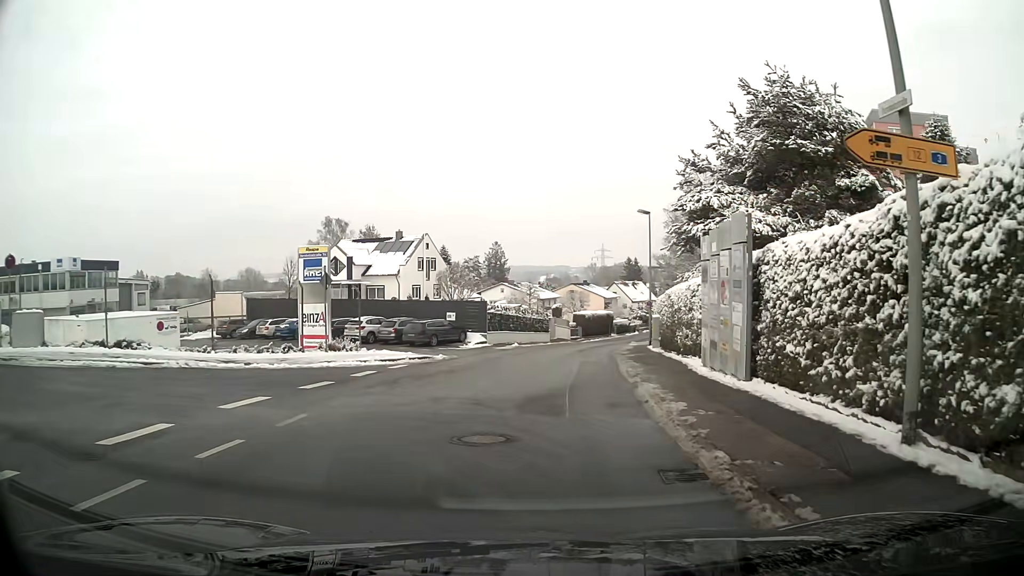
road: residential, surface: asphalt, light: Day
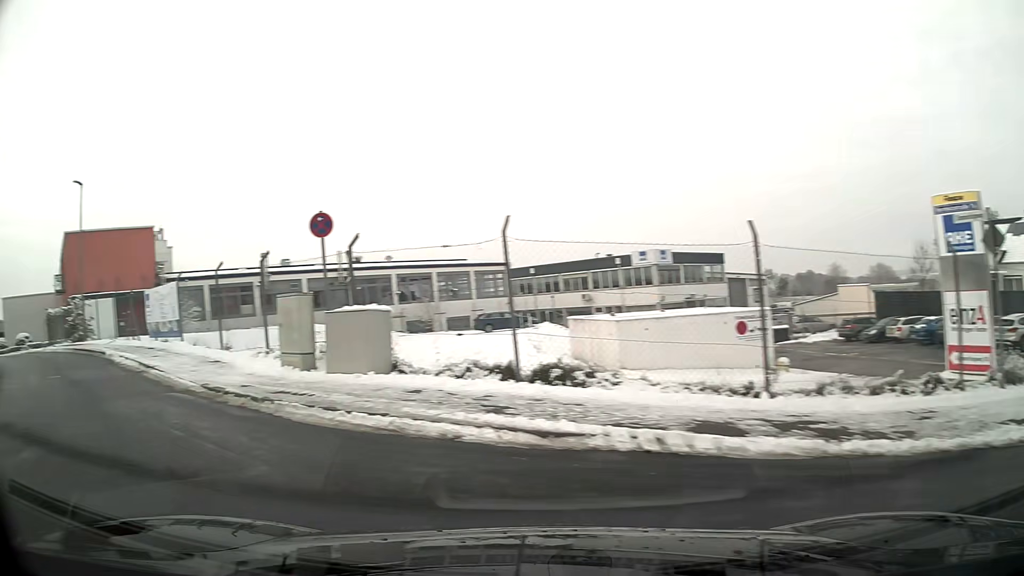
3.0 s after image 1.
(-3.9, +10.5) m; -64°
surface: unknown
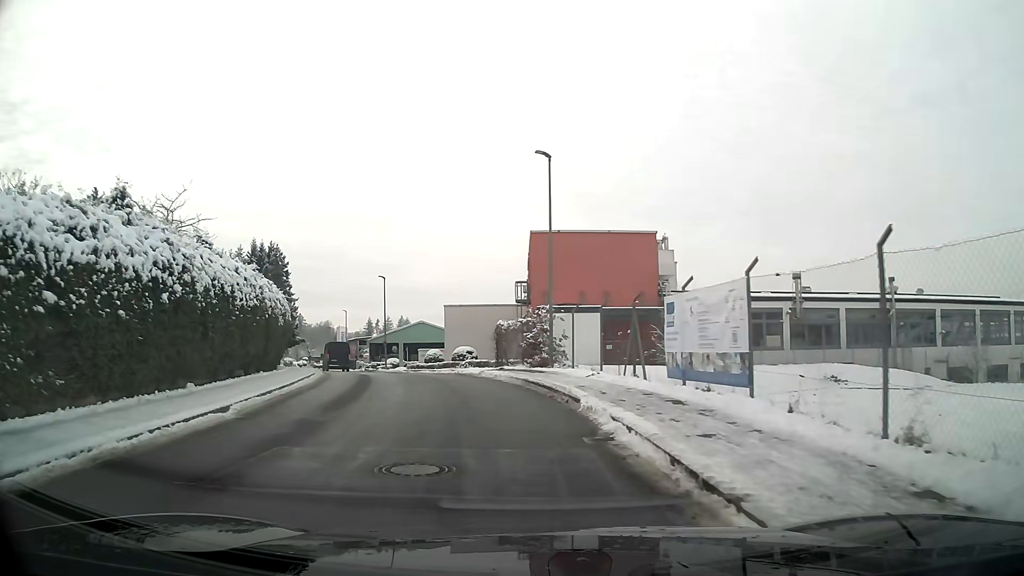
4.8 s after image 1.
(-4.1, +9.5) m; -34°
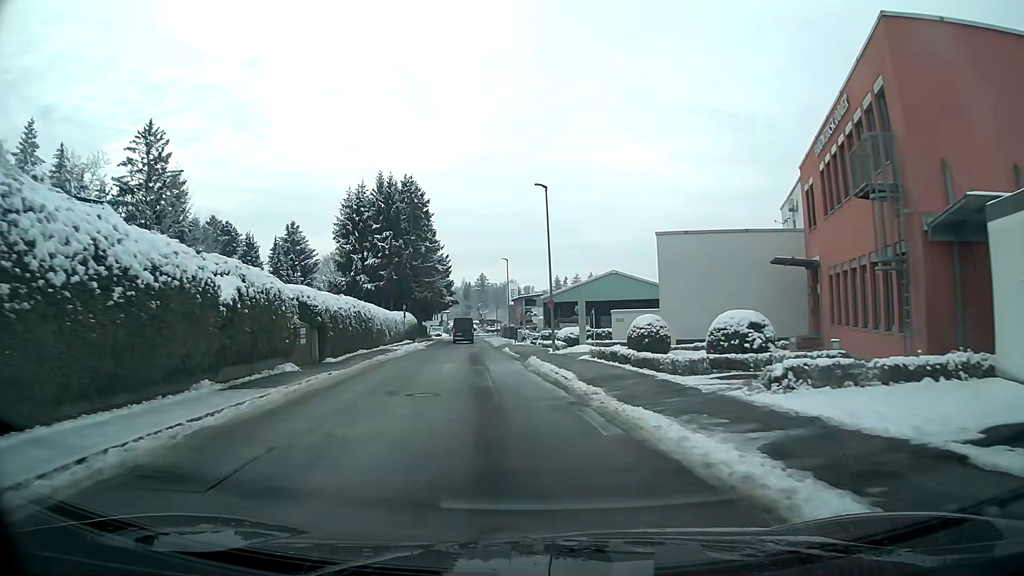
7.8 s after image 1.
(-4.2, +26.7) m; -16°
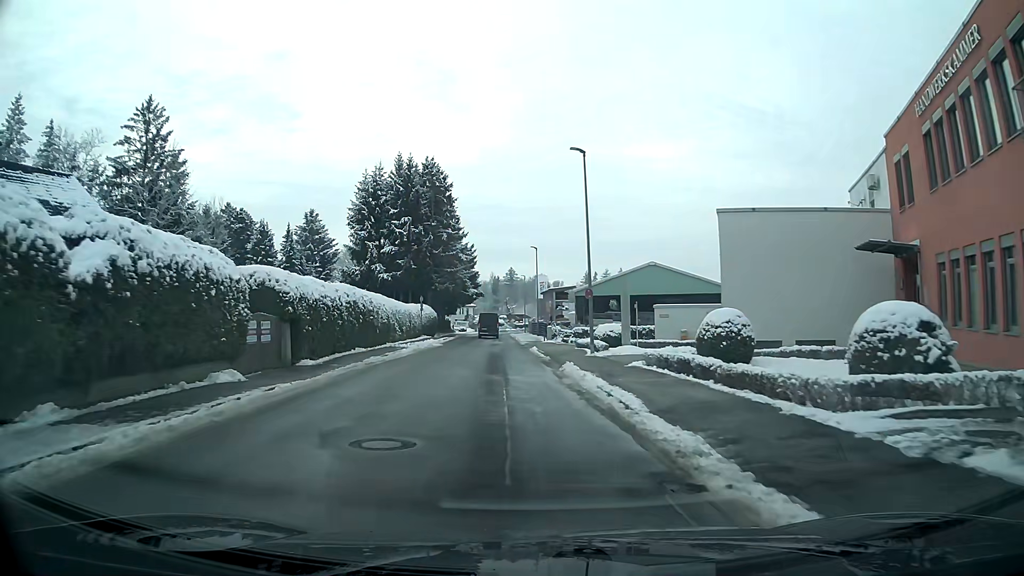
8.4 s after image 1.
(-0.1, +6.1) m; -2°
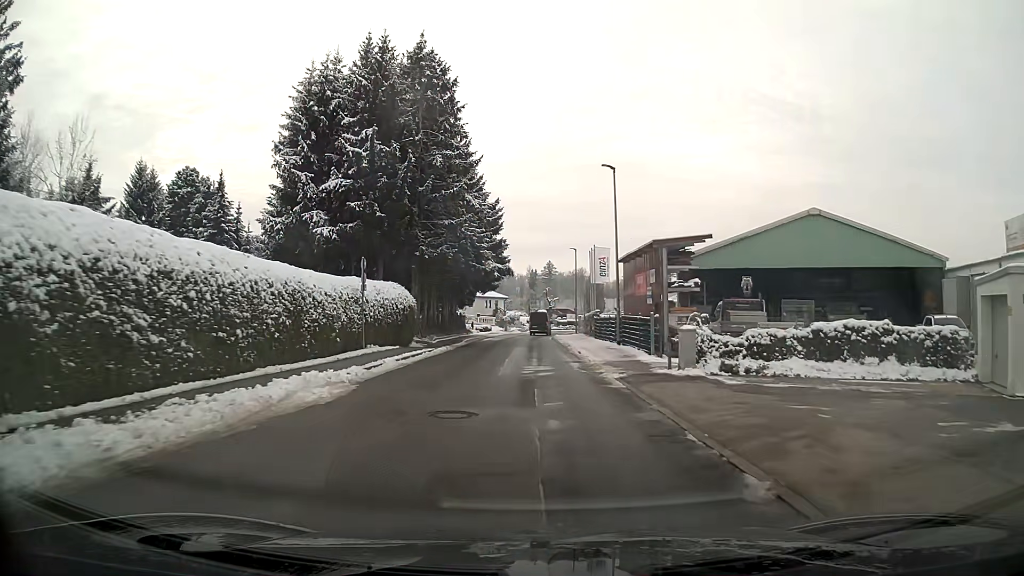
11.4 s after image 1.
(-1.2, +31.5) m; -2°
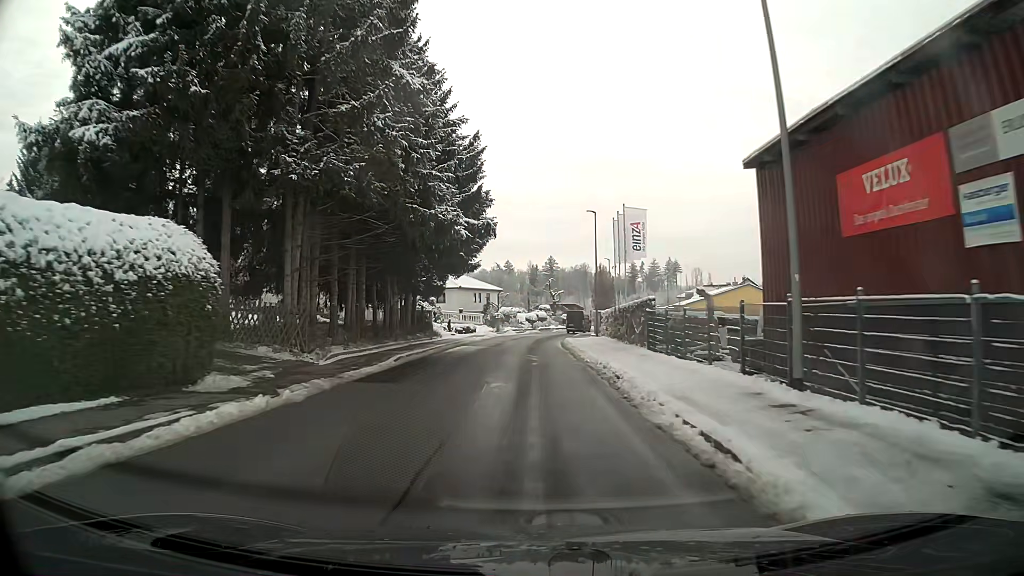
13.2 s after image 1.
(0.0, +20.9) m; 0°
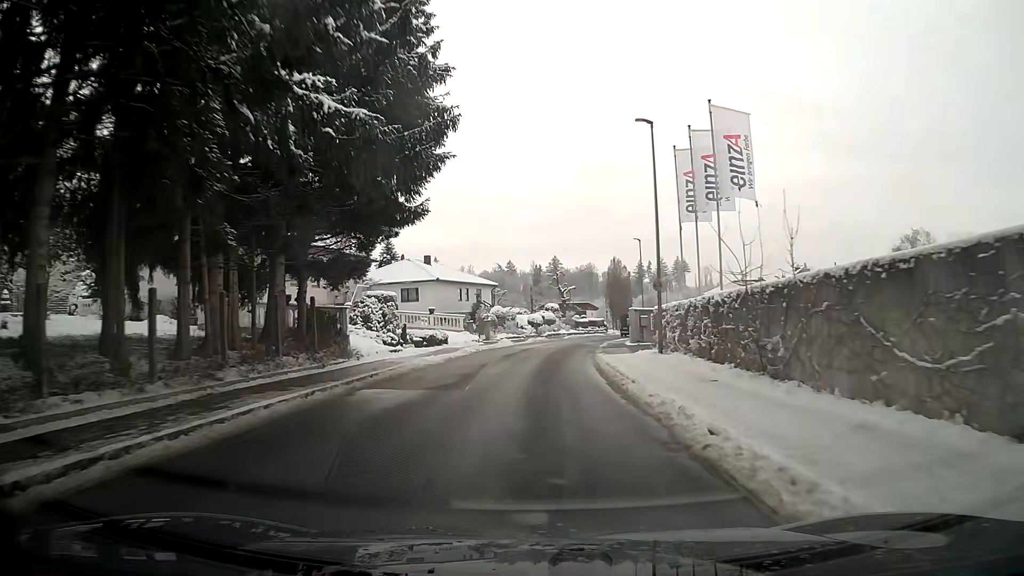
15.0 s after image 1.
(0.0, +20.7) m; 0°
